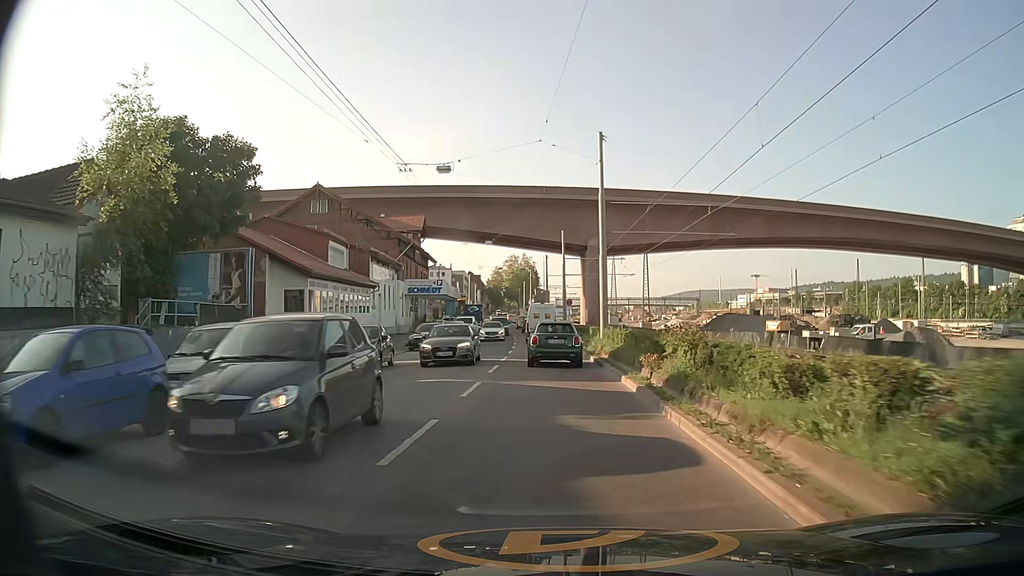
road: secondary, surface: asphalt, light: Day
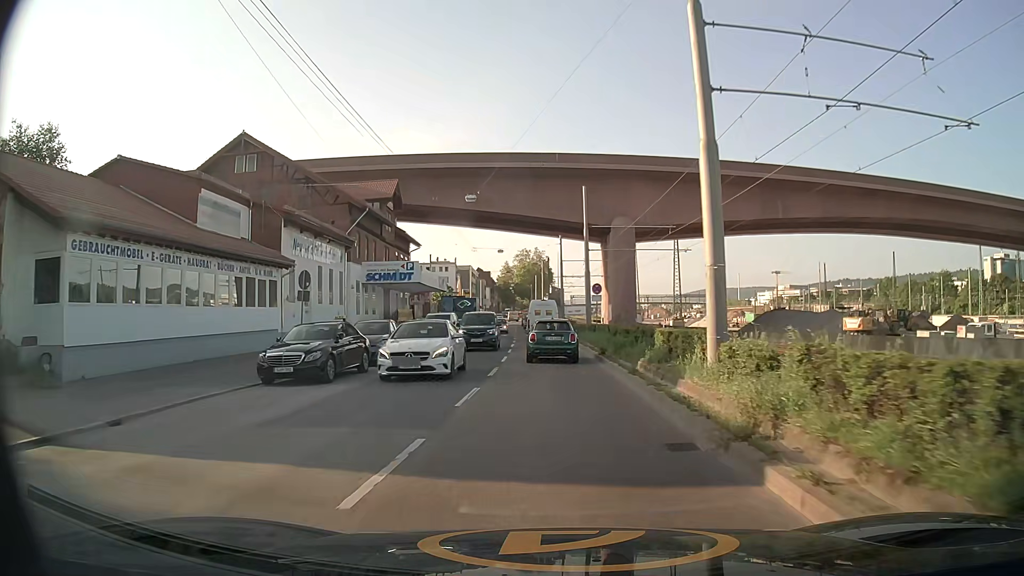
(-0.4, +20.2) m; -2°
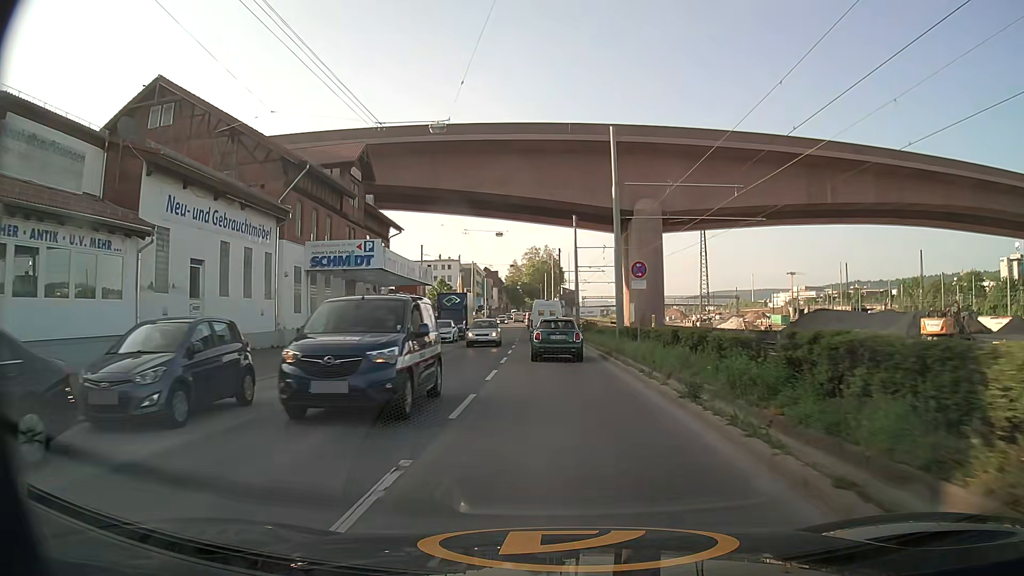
(-0.1, +13.7) m; -1°
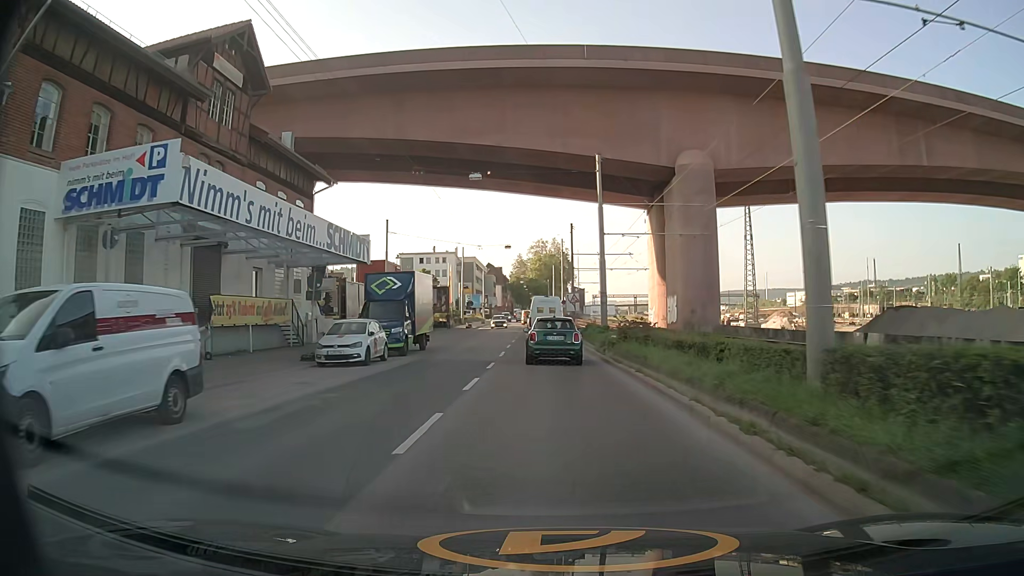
(0.0, +20.9) m; 0°
